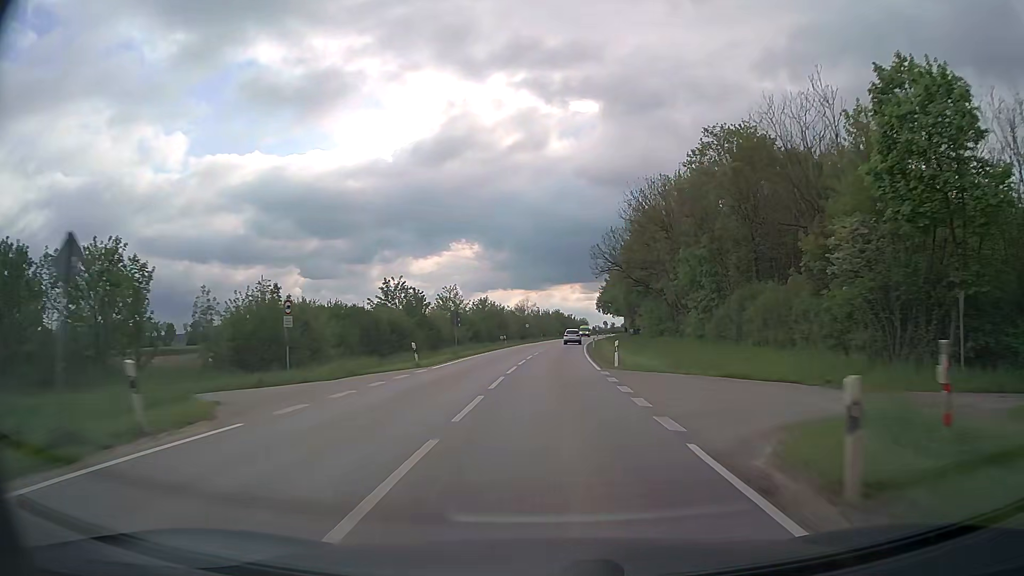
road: secondary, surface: asphalt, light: Day
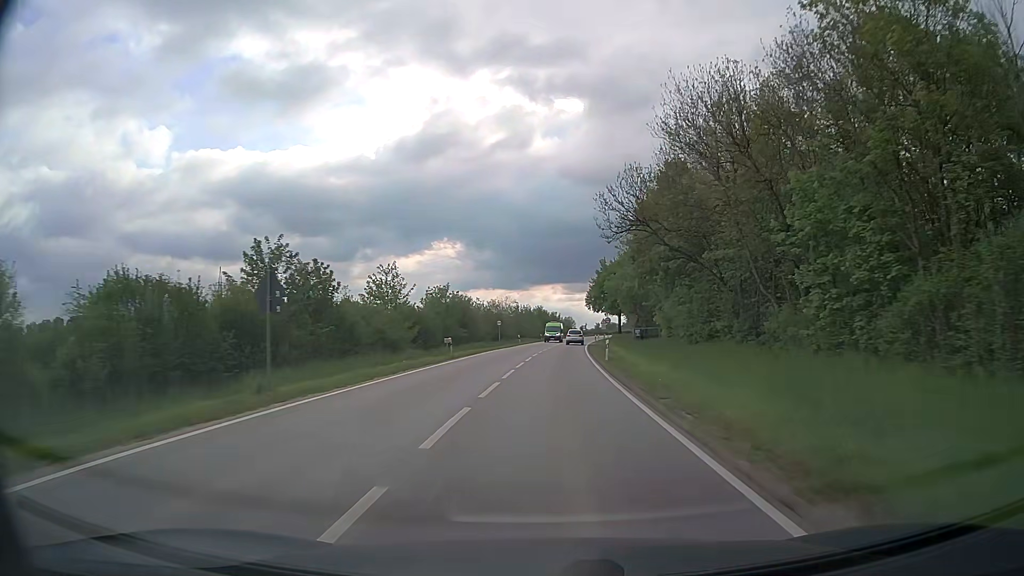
(+0.3, +26.5) m; +1°
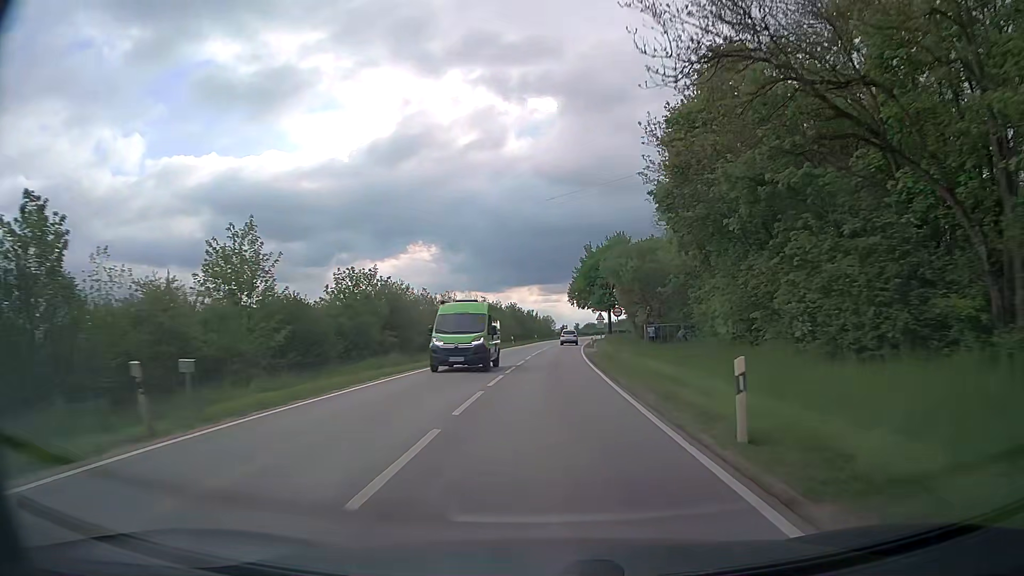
(+0.5, +26.1) m; +2°
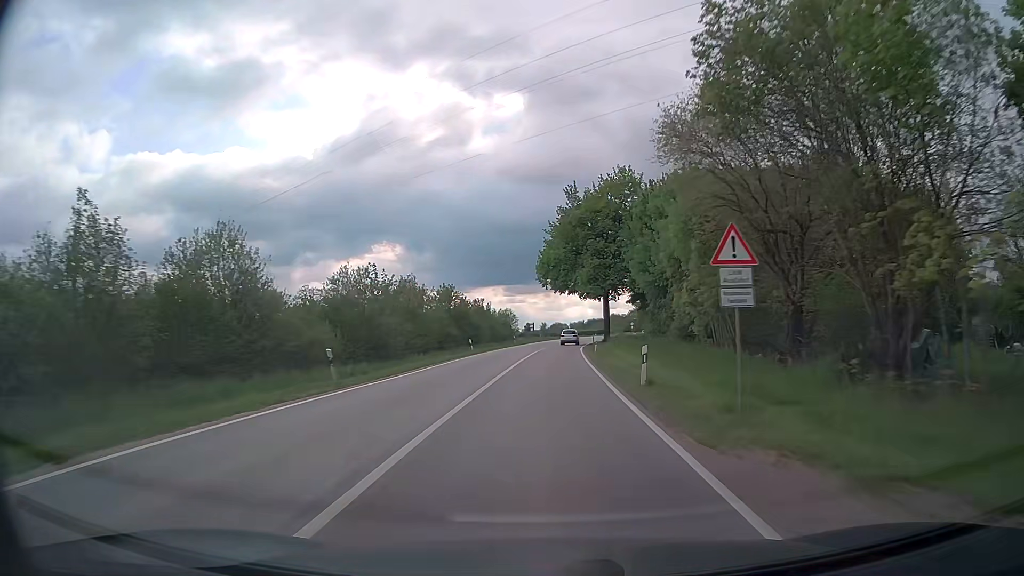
(+1.4, +50.9) m; +3°
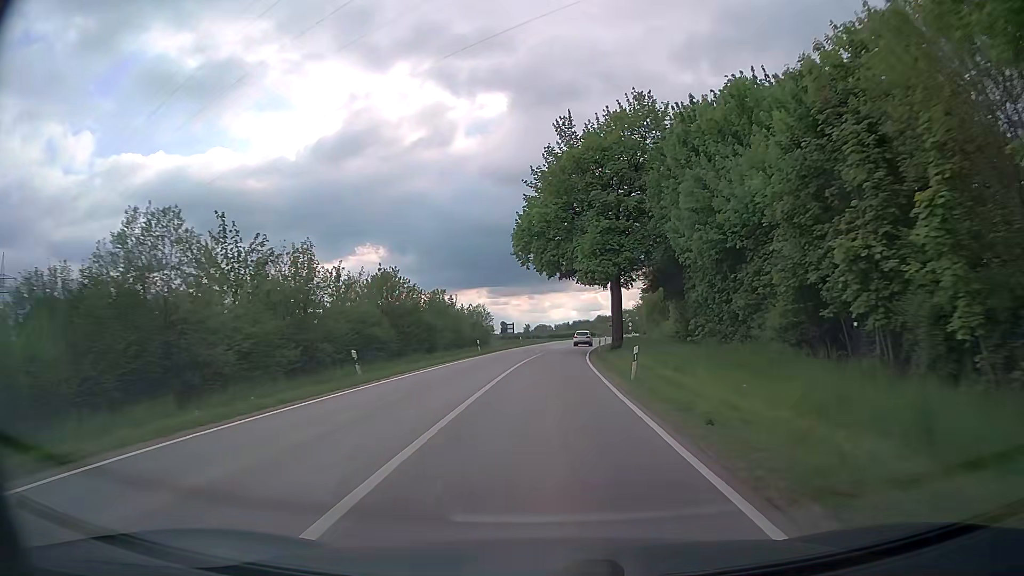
(+0.3, +24.9) m; +1°
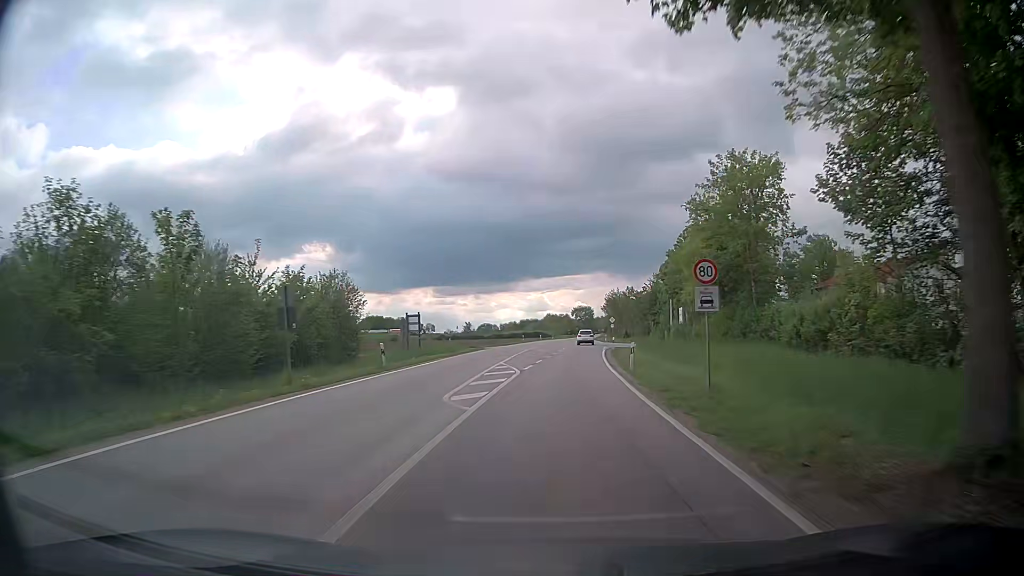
(+1.4, +49.4) m; +4°
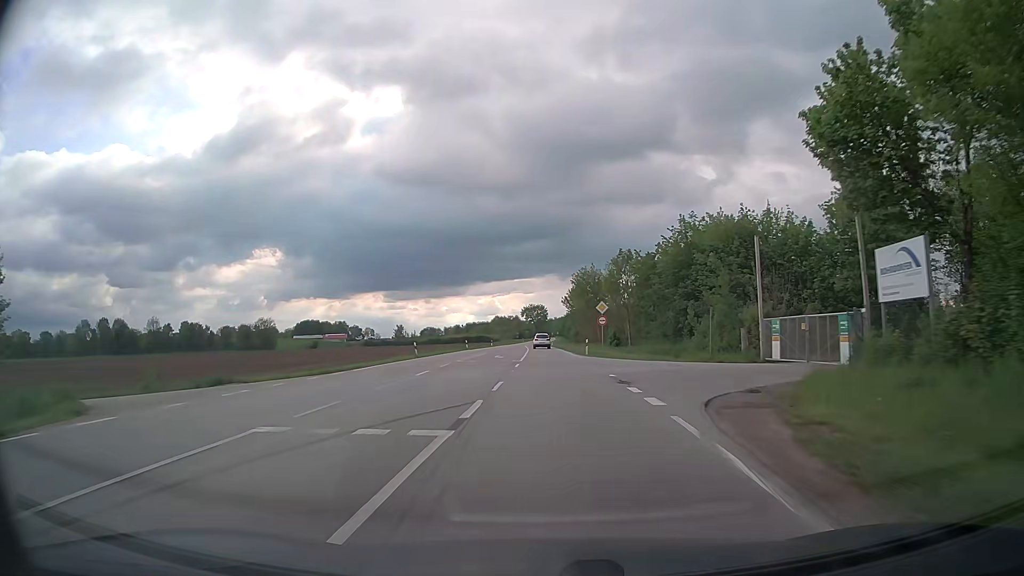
(+2.6, +48.8) m; +5°
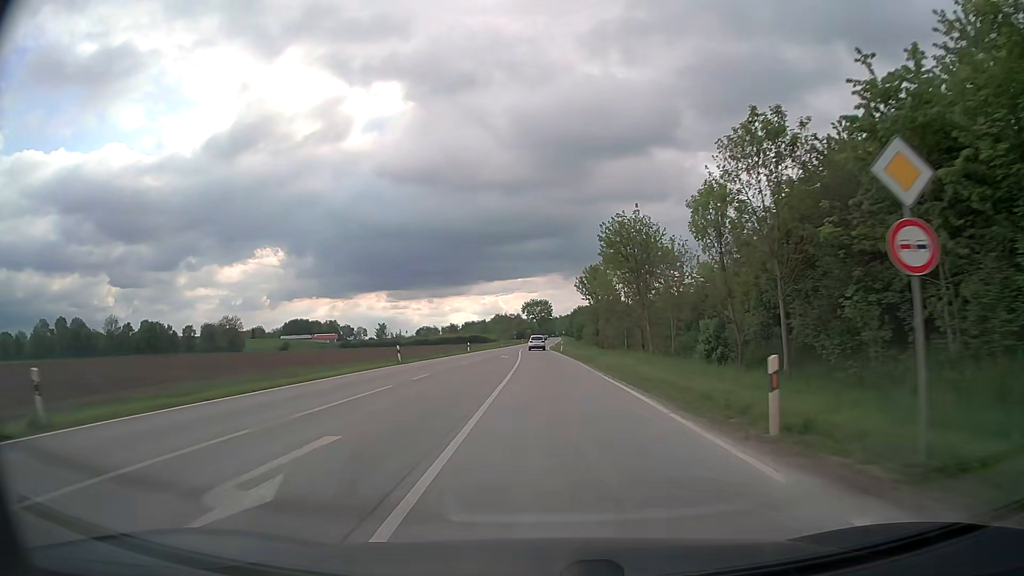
(-0.3, +36.3) m; -1°
(0, +10) (0, +20) (0, +30) (-1, +40) (-1, +50) (-1, +60) (-1, +70) (-1, +80) (-1, +90) (-1, +100) m
